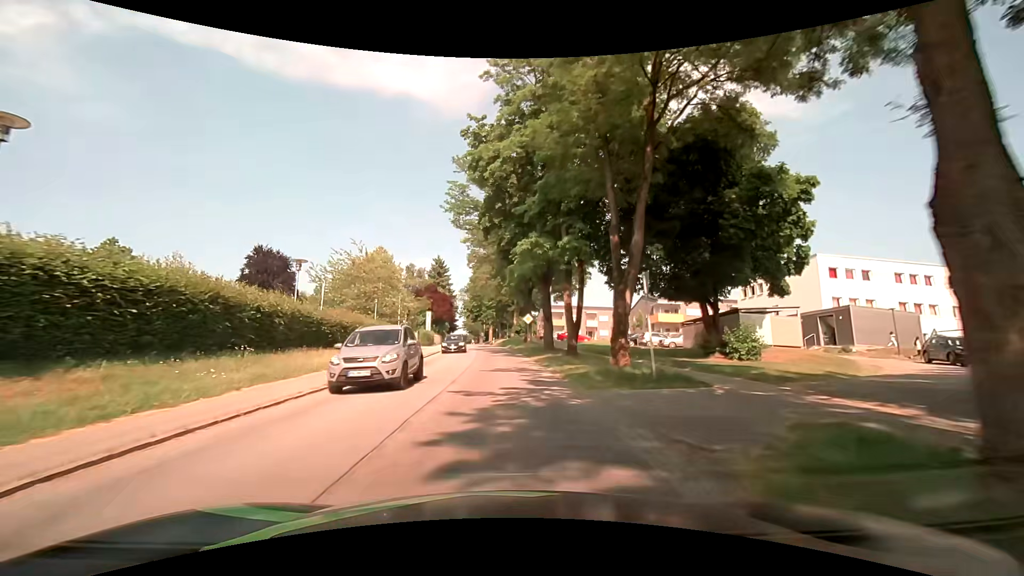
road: secondary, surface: asphalt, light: Day
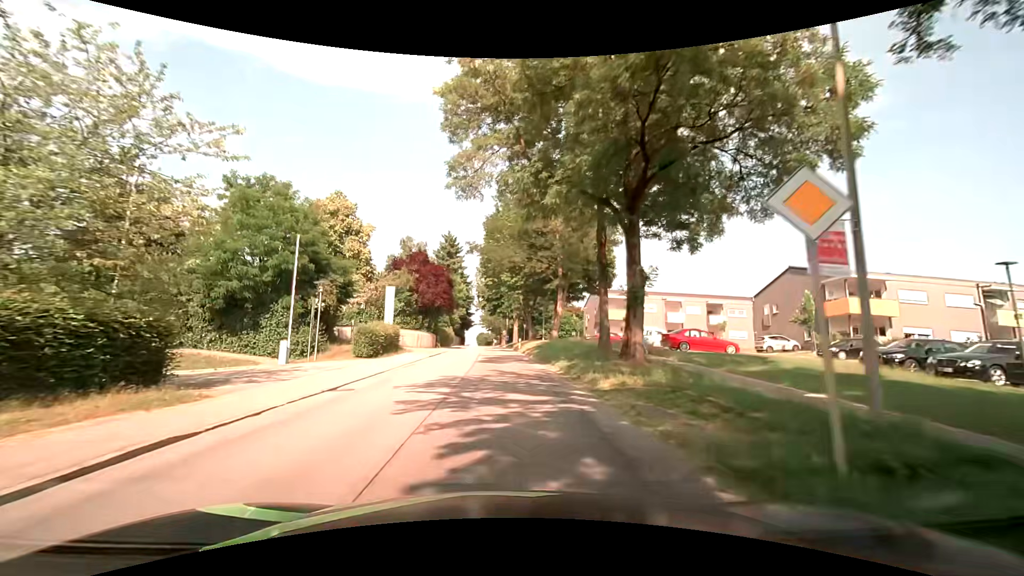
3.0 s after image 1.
(-0.9, +36.6) m; -3°
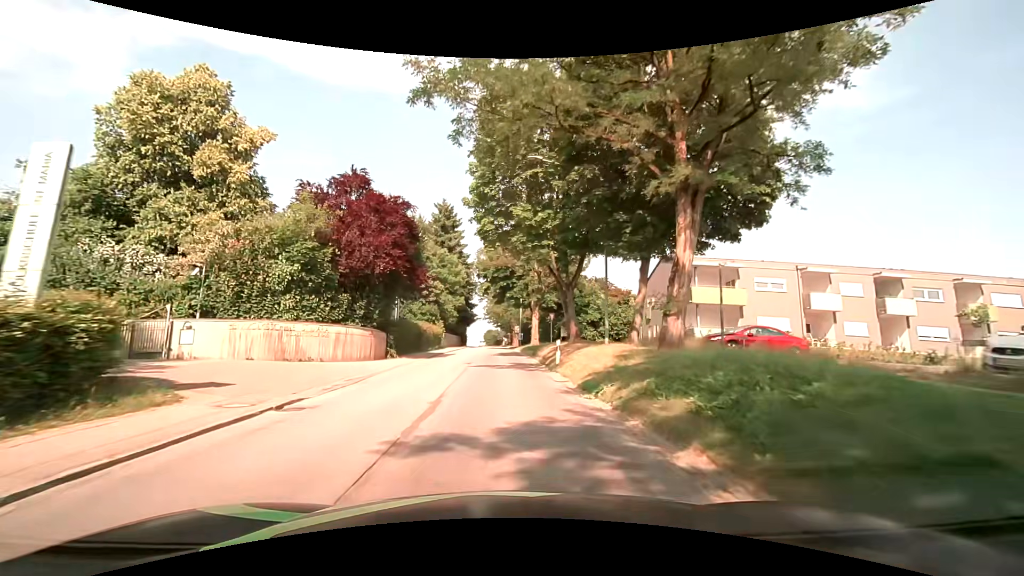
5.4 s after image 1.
(-0.4, +28.0) m; -2°
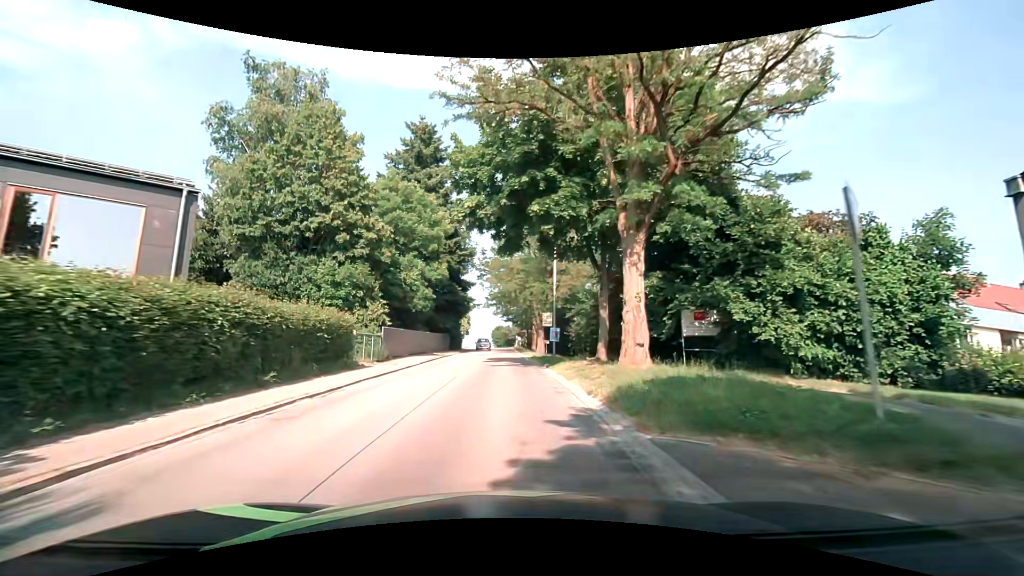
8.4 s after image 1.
(-0.1, +36.2) m; -1°
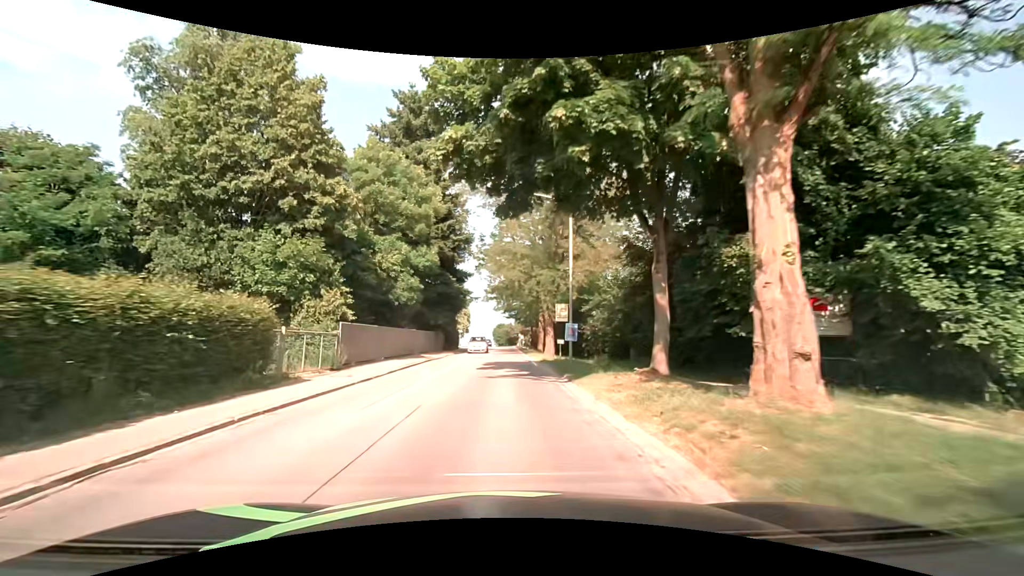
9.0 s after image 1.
(+0.1, +7.5) m; 0°
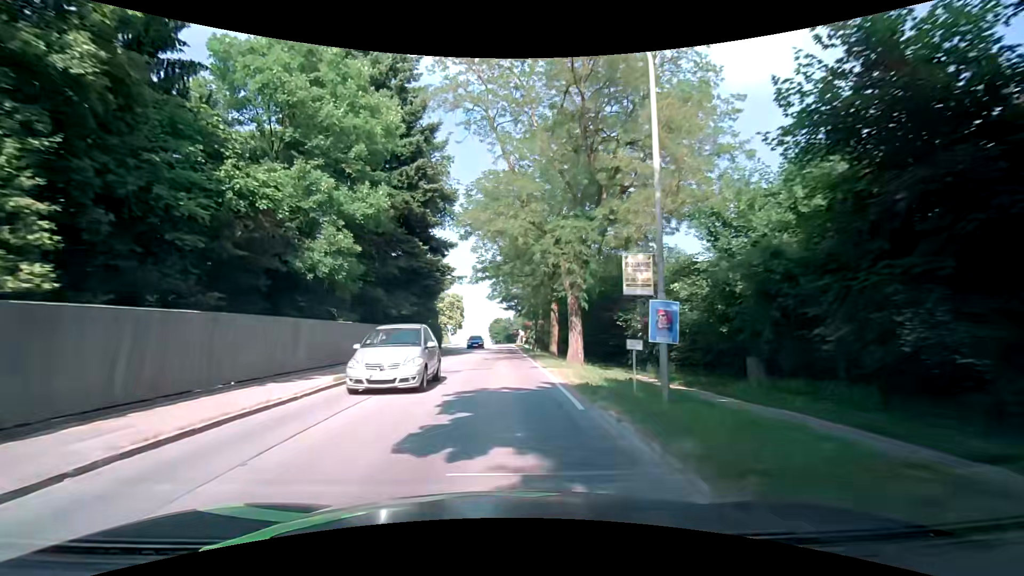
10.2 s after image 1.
(0.0, +15.2) m; 0°
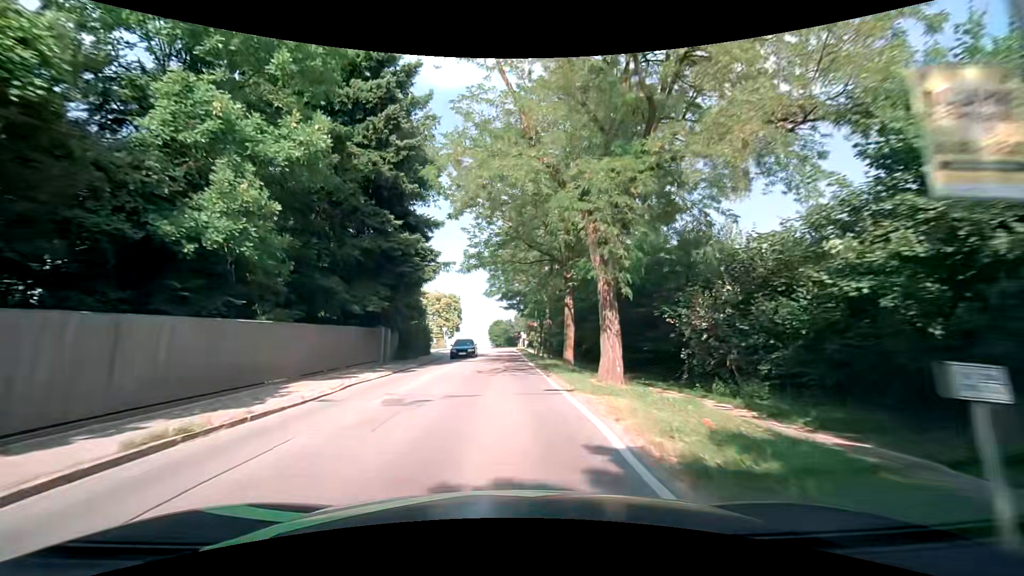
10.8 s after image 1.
(0.0, +7.7) m; 0°
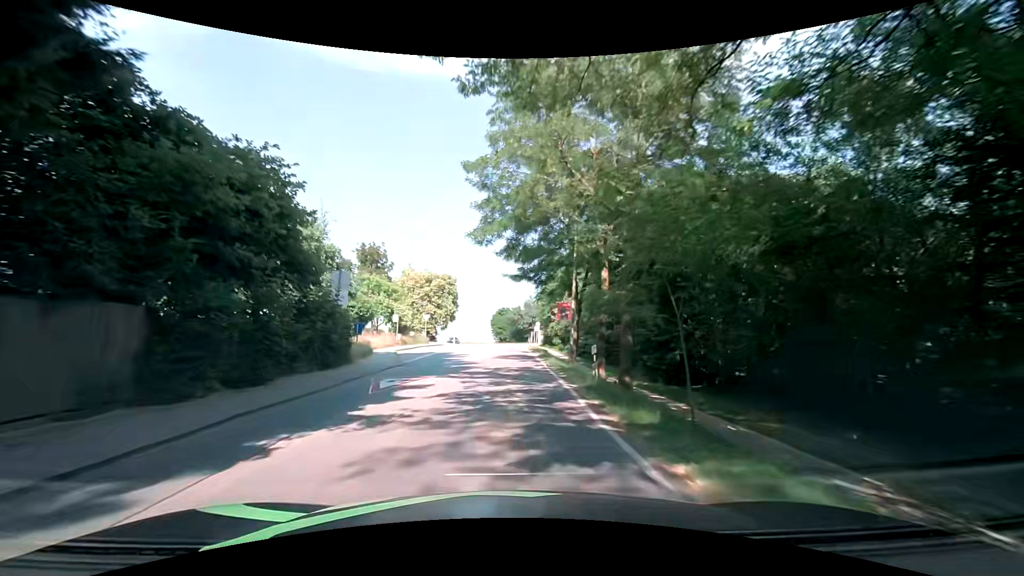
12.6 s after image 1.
(-0.3, +23.1) m; -3°
(0, +10) (0, +20) (+1, +30) (+1, +40) (+1, +50) (+1, +60) (0, +70) (-1, +80) (-3, +90) (-5, +99) m
